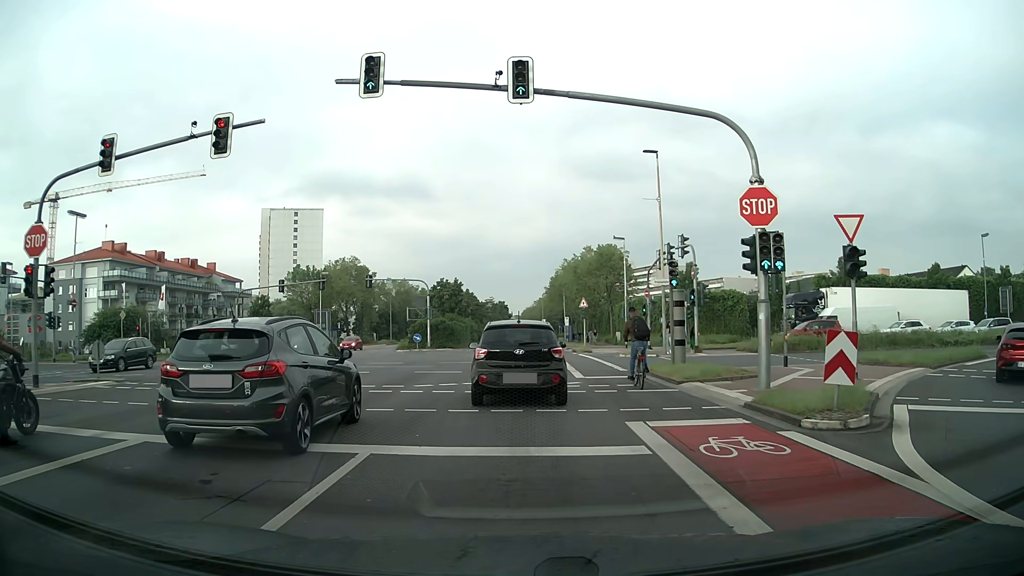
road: secondary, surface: asphalt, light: Day
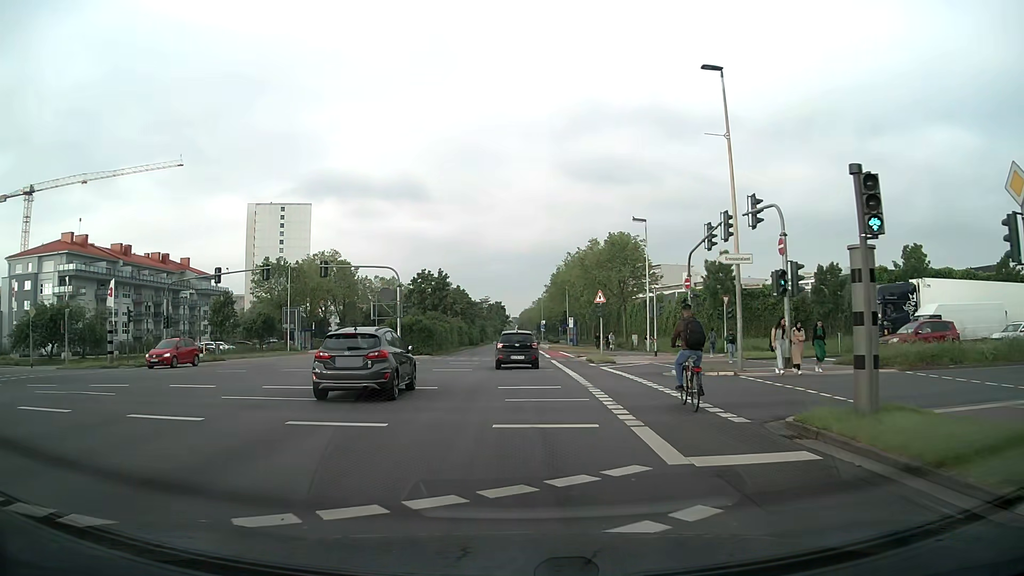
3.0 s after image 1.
(-0.2, +13.0) m; -1°
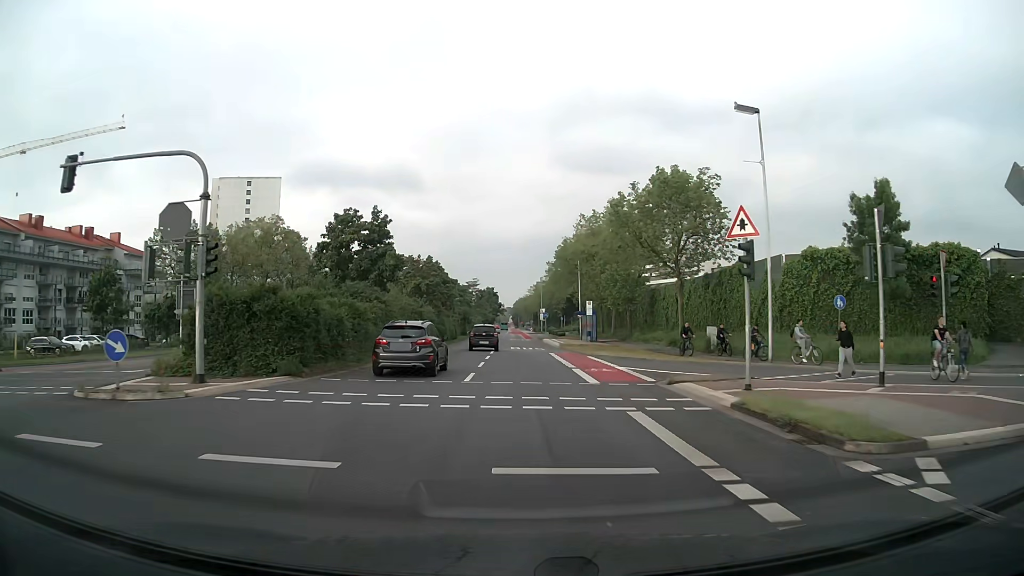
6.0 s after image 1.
(-0.1, +26.9) m; +1°
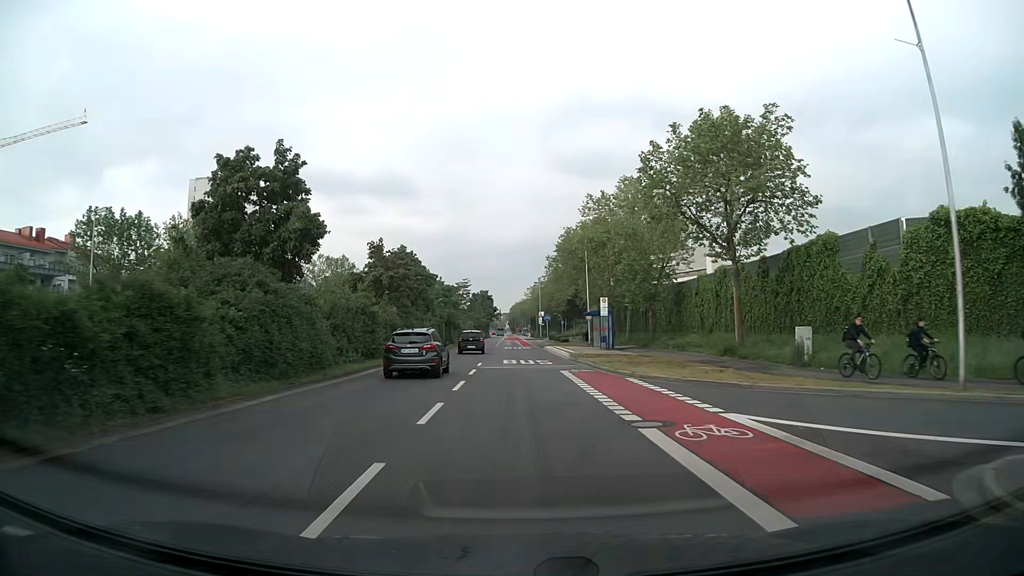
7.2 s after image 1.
(+0.1, +13.1) m; 0°
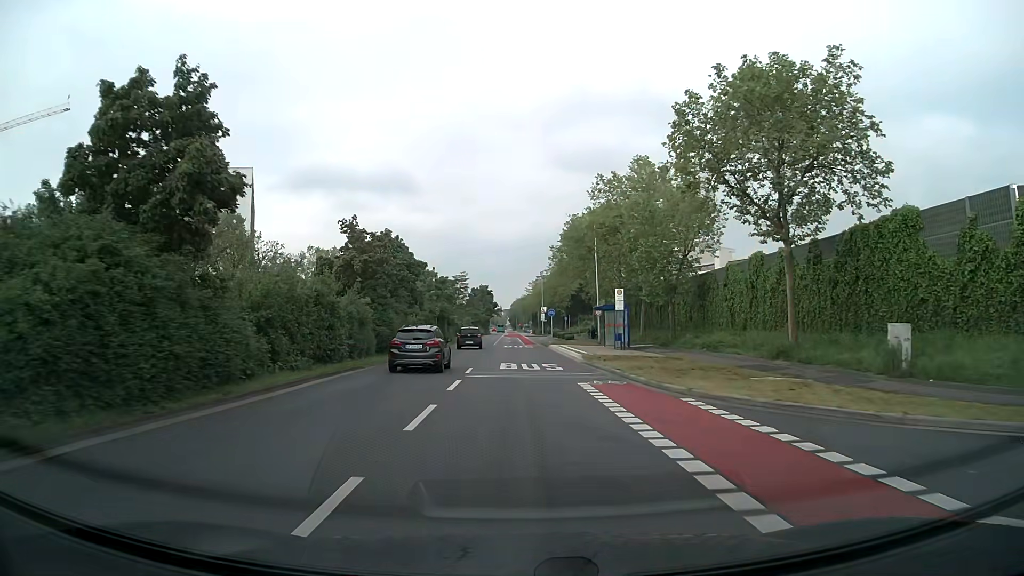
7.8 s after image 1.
(0.0, +6.9) m; 0°
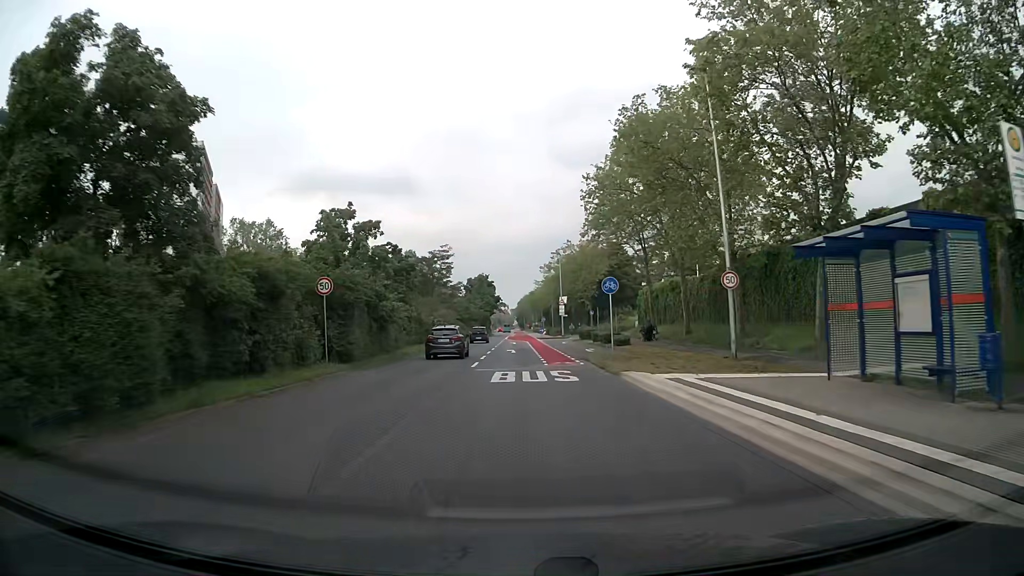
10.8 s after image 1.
(-0.1, +34.0) m; -1°
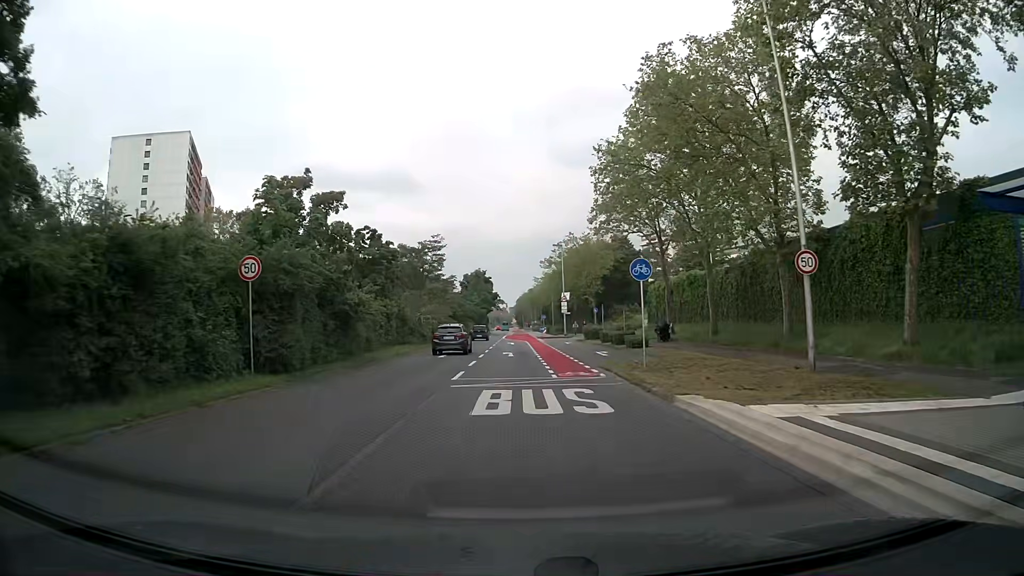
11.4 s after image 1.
(0.0, +6.4) m; 0°
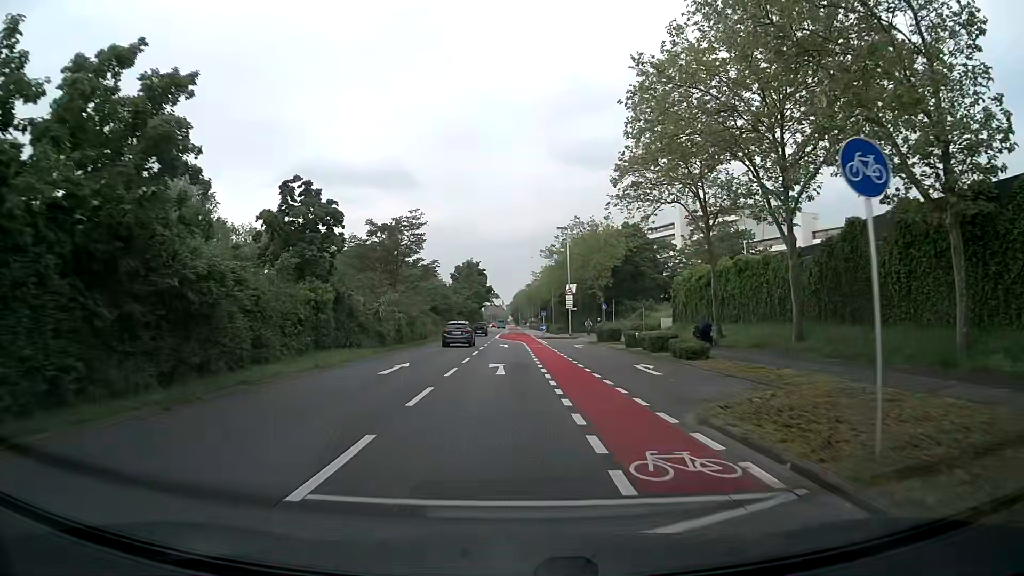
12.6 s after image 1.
(+0.1, +12.2) m; 0°
